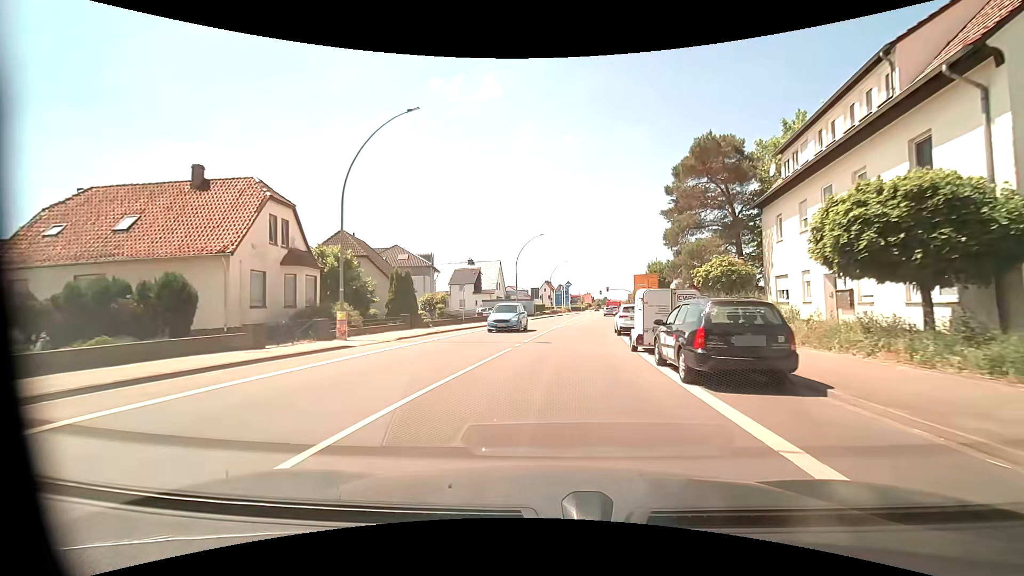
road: primary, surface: asphalt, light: Day
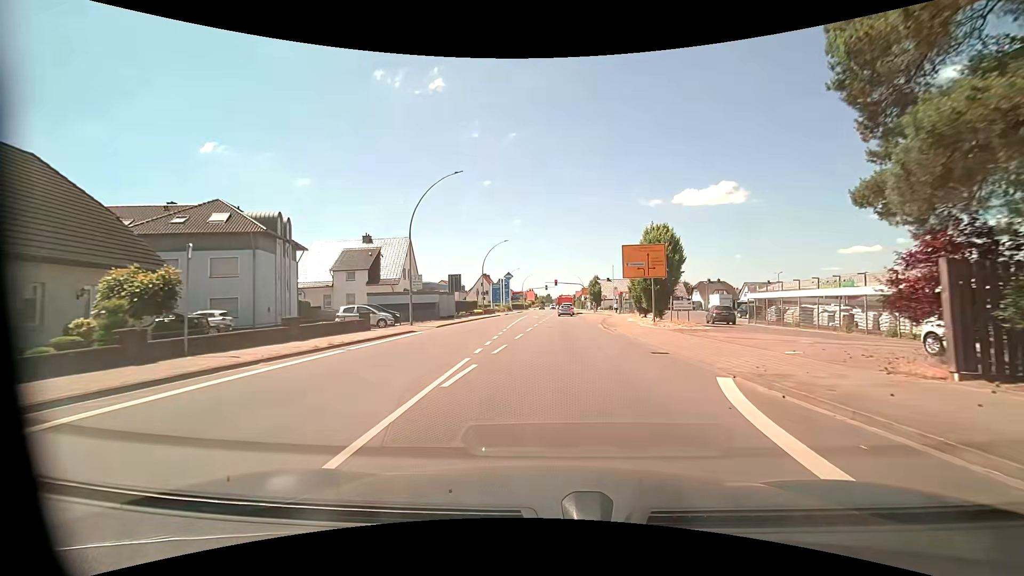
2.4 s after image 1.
(+1.7, +25.8) m; +8°
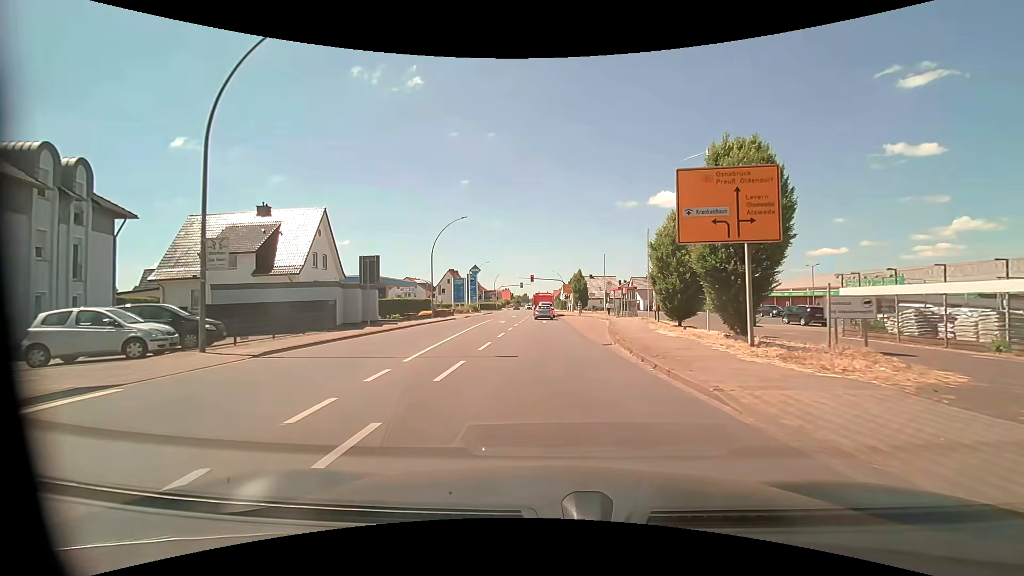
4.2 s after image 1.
(+0.3, +17.0) m; +2°
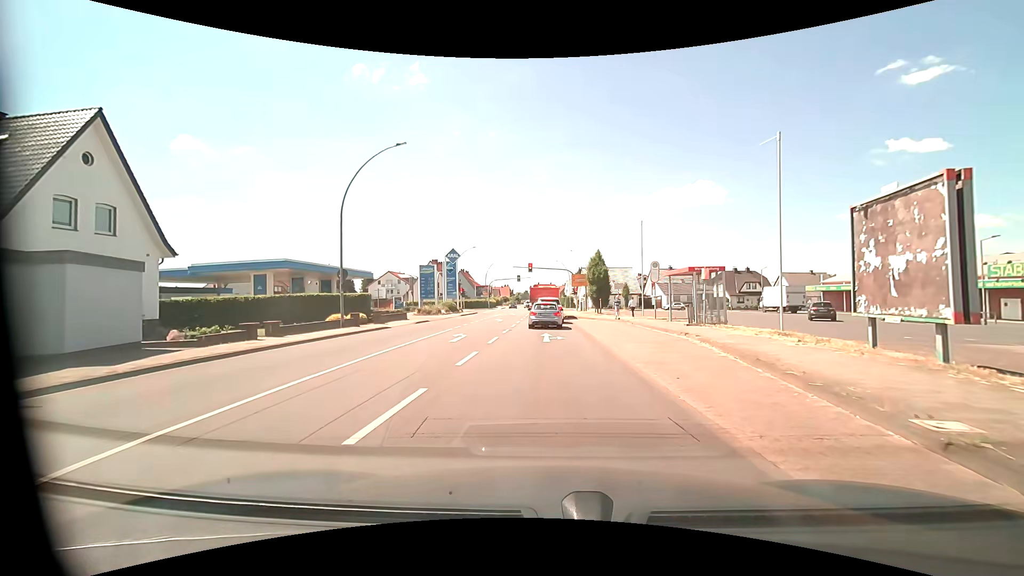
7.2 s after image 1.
(-0.1, +21.5) m; 0°
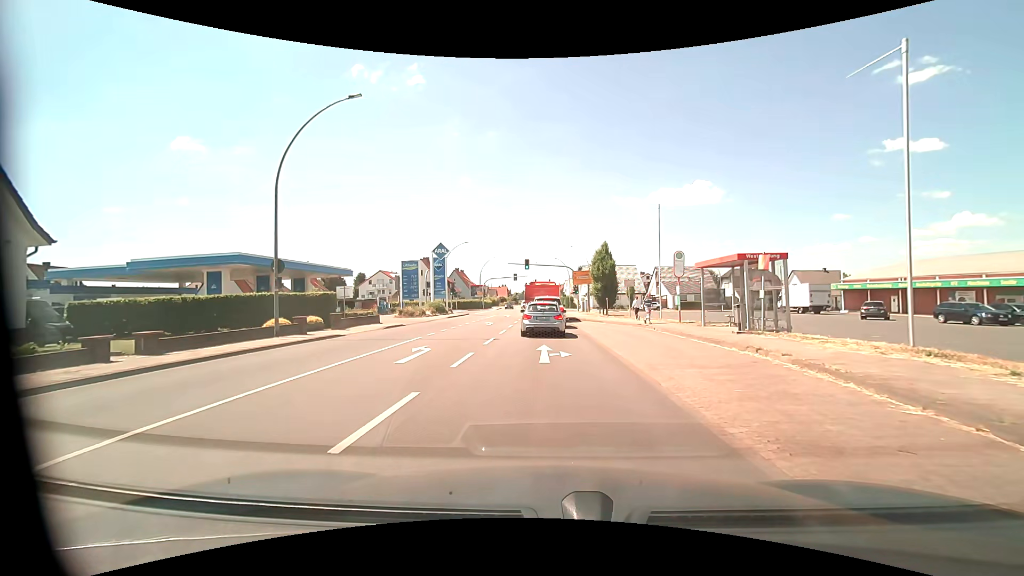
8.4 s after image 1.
(0.0, +6.1) m; 0°
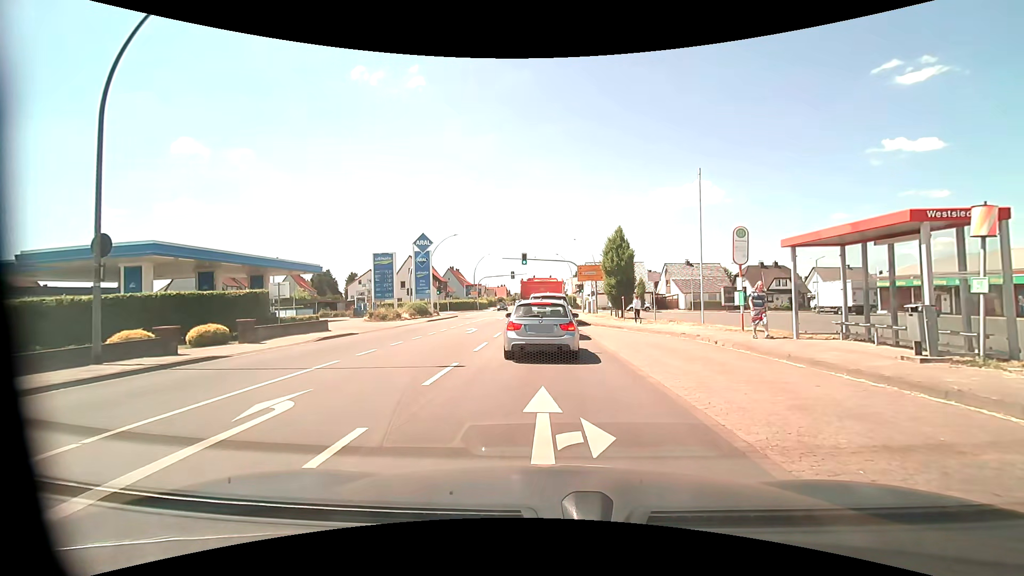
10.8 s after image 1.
(0.0, +7.9) m; 0°
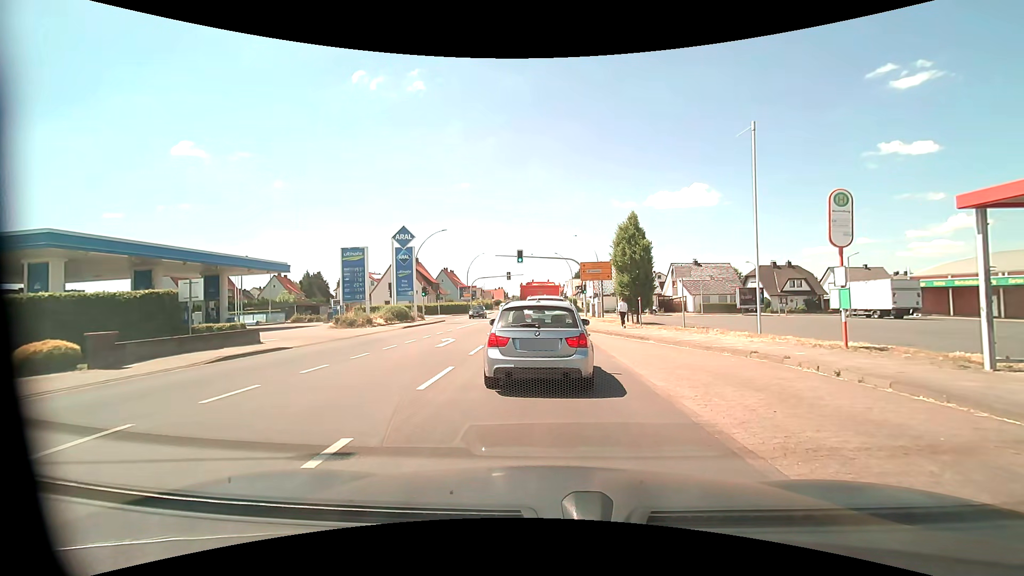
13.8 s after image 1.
(0.0, +6.1) m; +2°
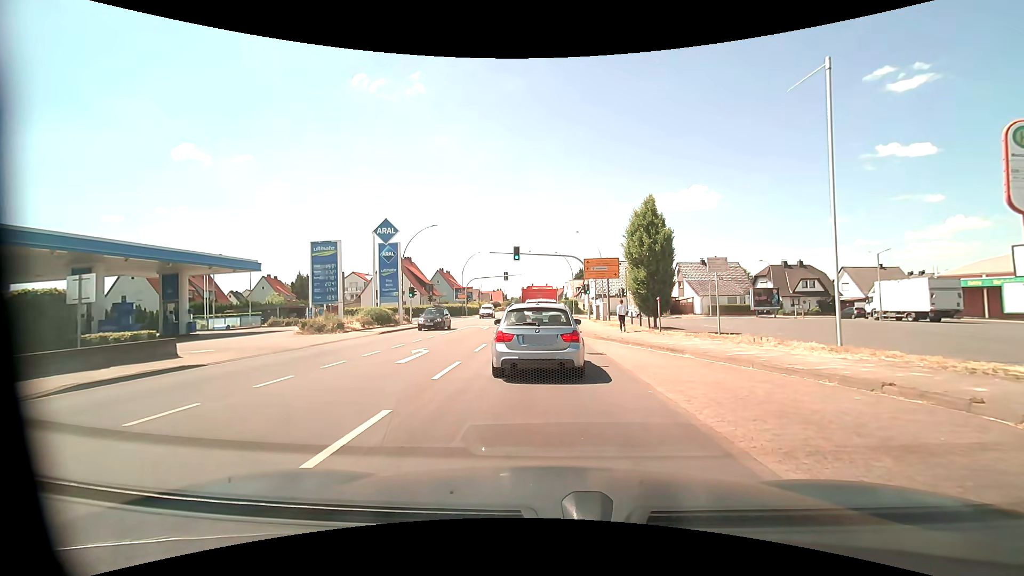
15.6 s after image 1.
(-0.1, +4.7) m; -2°
(0, +10) (0, +20) (0, +30) (-1, +40) (-1, +50) (-1, +60) (-1, +70) (-1, +80) (-1, +90) (-1, +100) m
